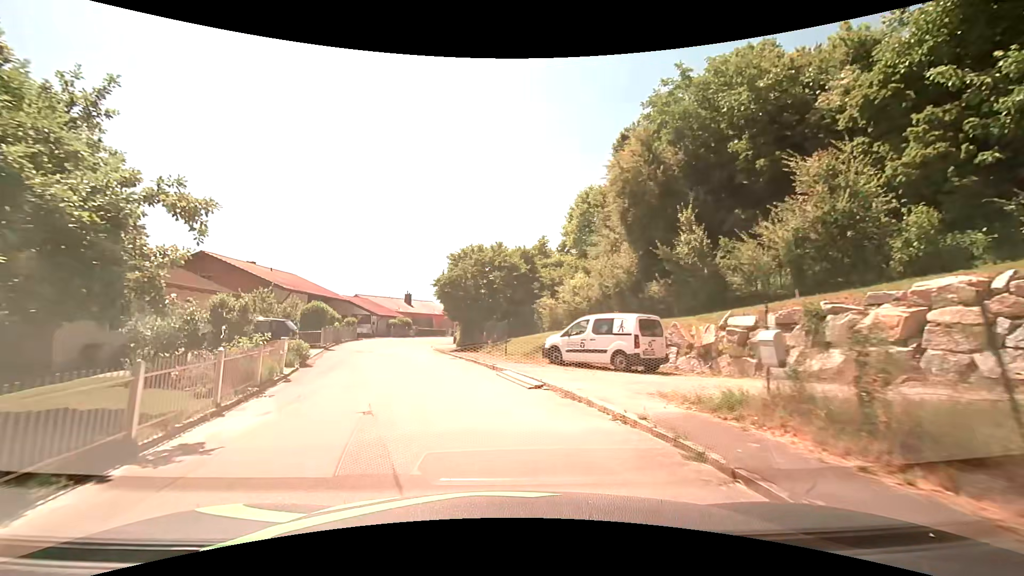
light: Day
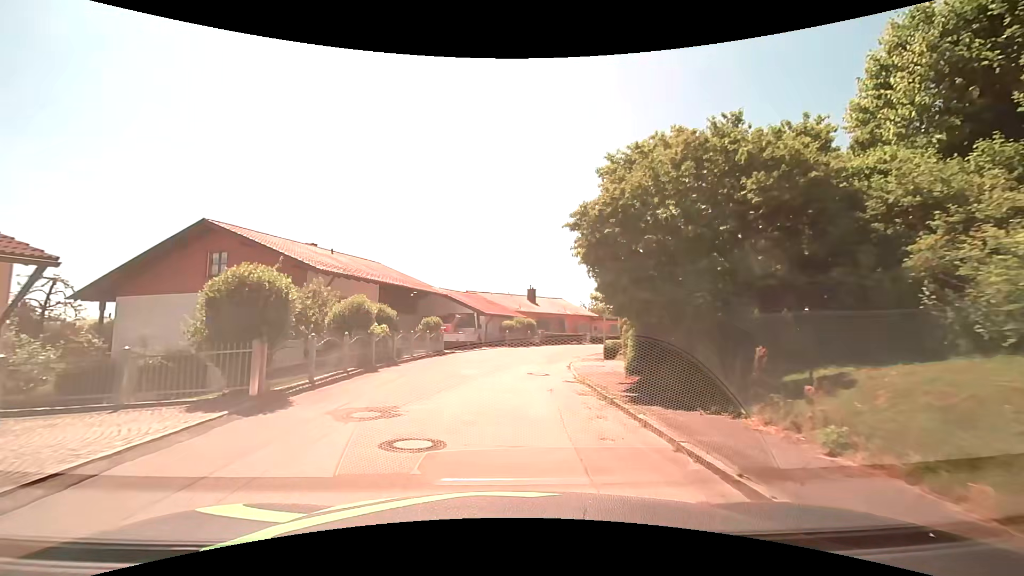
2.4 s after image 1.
(-2.6, +17.8) m; -15°
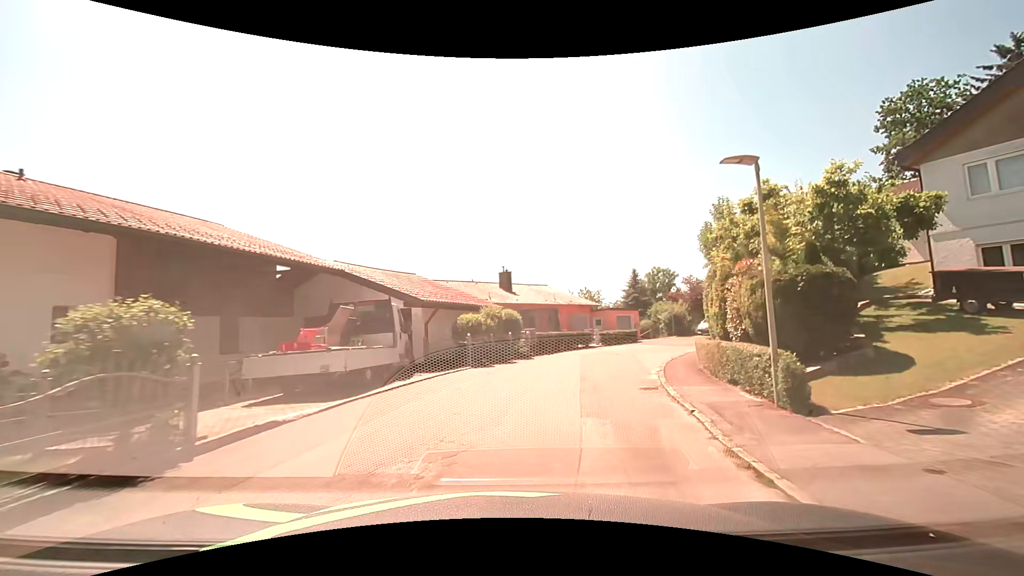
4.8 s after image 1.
(+0.1, +18.2) m; +3°
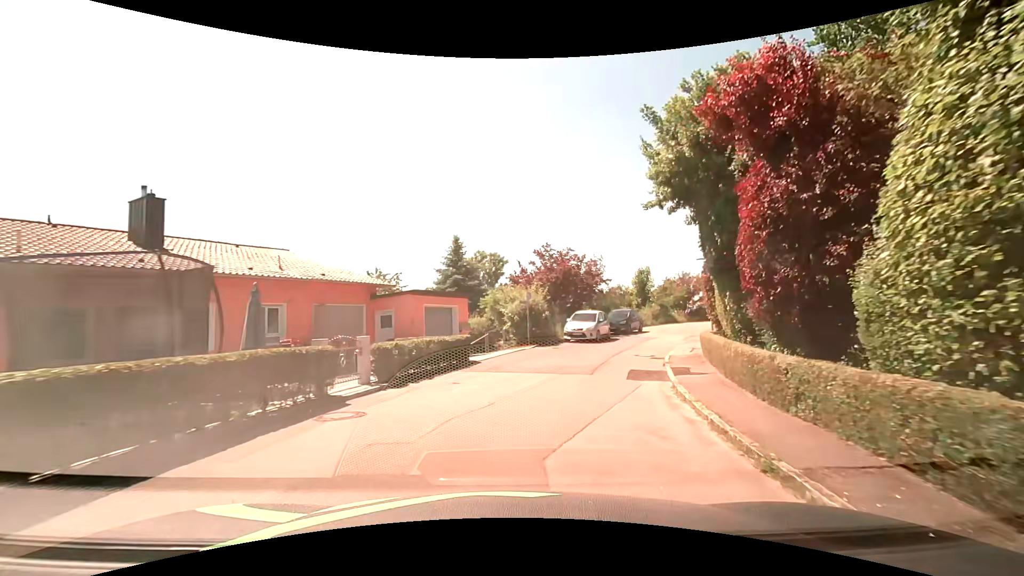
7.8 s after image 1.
(+4.0, +21.9) m; +22°
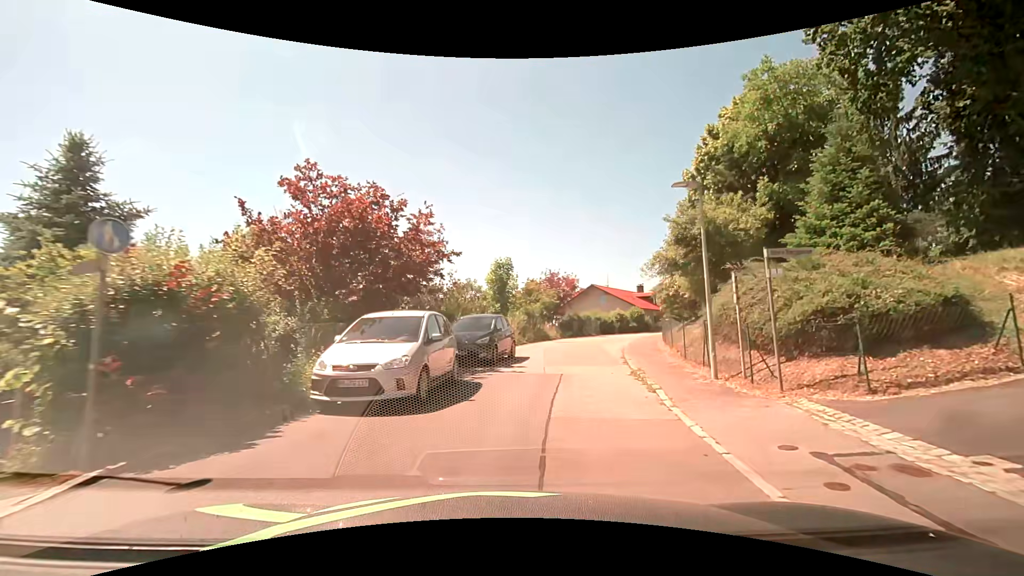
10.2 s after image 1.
(+2.7, +17.5) m; +17°
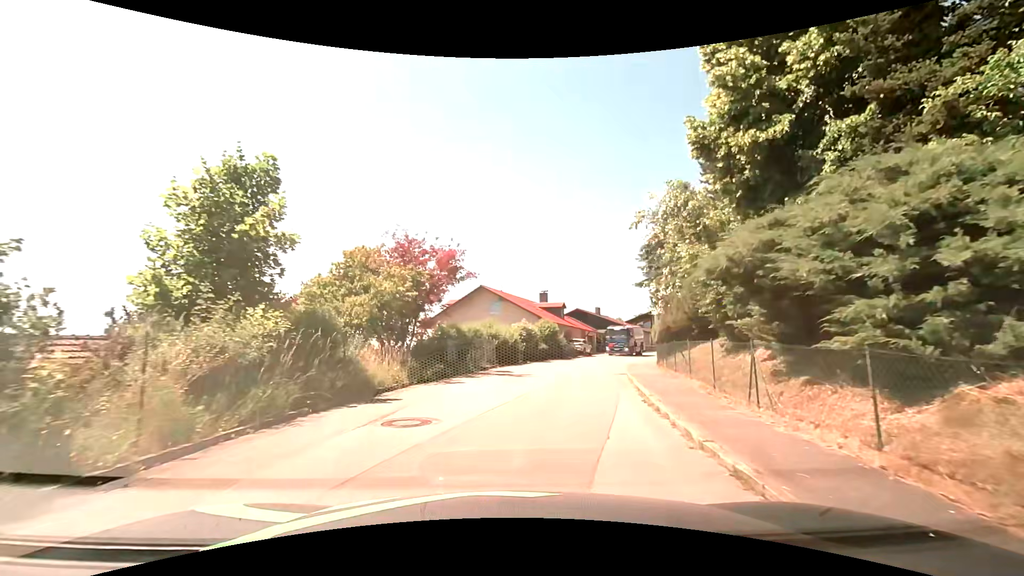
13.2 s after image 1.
(+2.8, +21.2) m; +14°
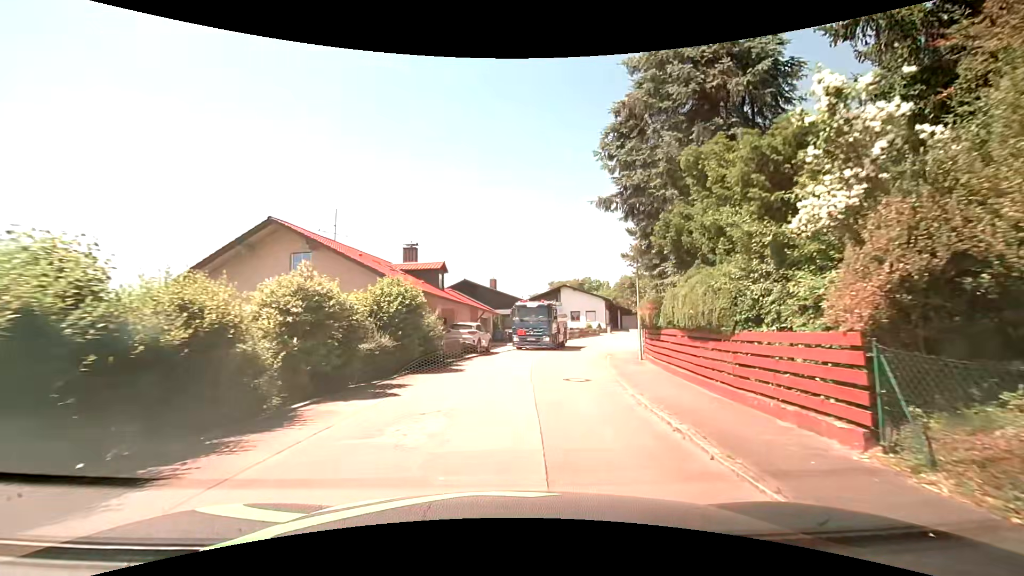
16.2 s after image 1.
(+2.5, +21.7) m; +13°
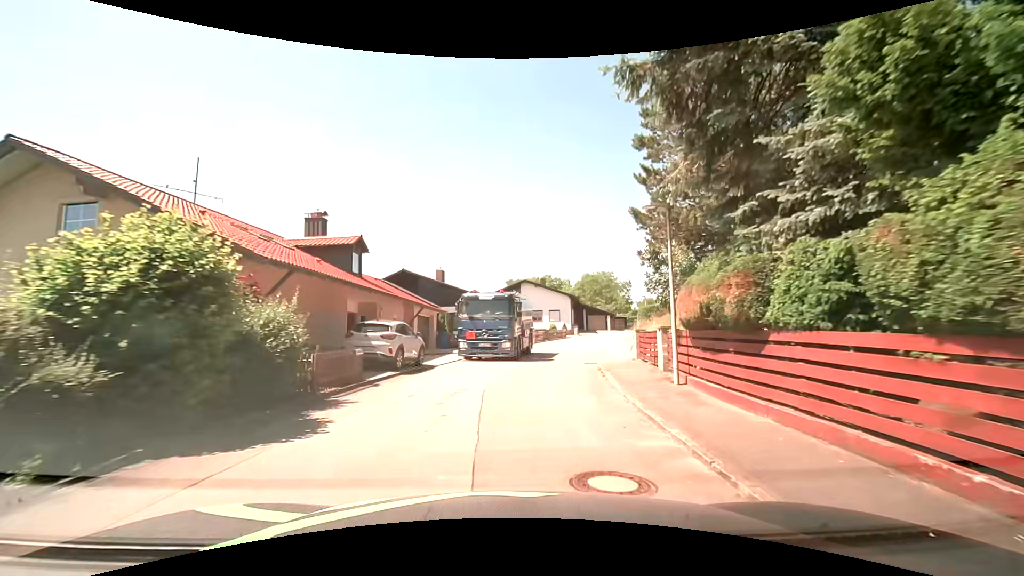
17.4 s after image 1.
(+0.5, +9.1) m; +4°
(+1, +10) (+2, +20) (+4, +30) (+7, +39) (+10, +49) (+14, +58) (+18, +67) (+23, +75) (+30, +83) (+38, +89) m
